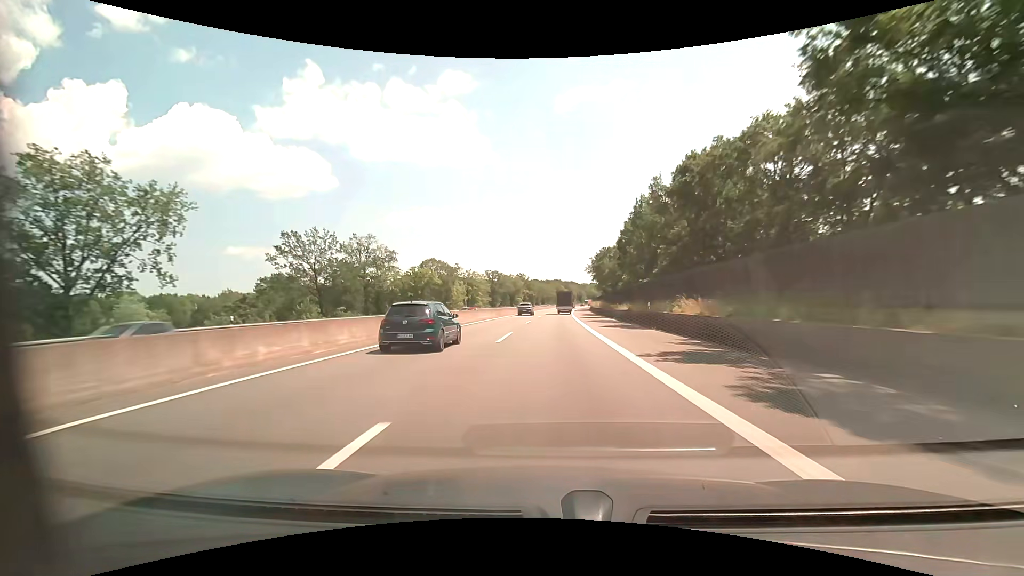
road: motorway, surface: asphalt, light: Day
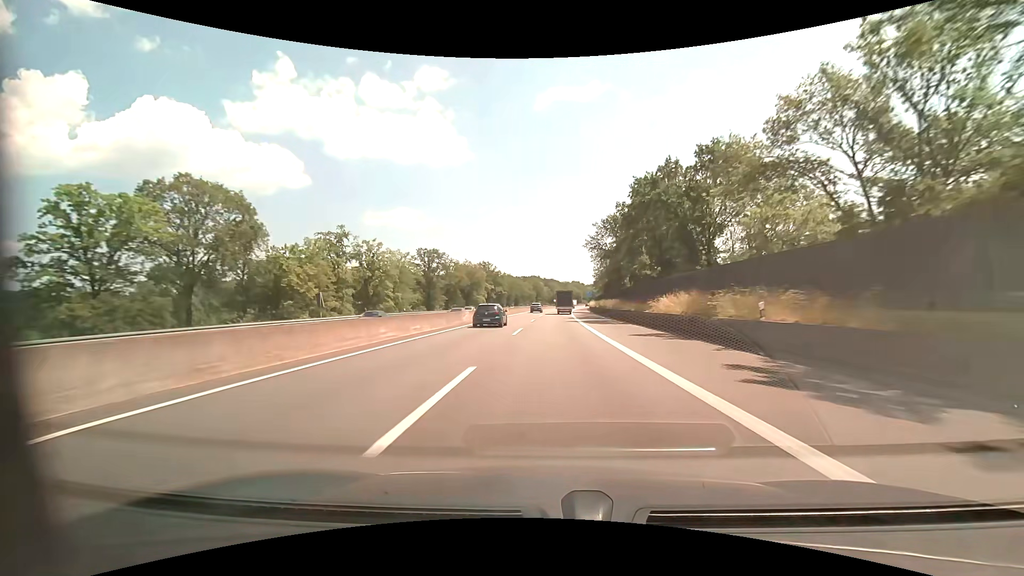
(+1.3, +66.7) m; +2°
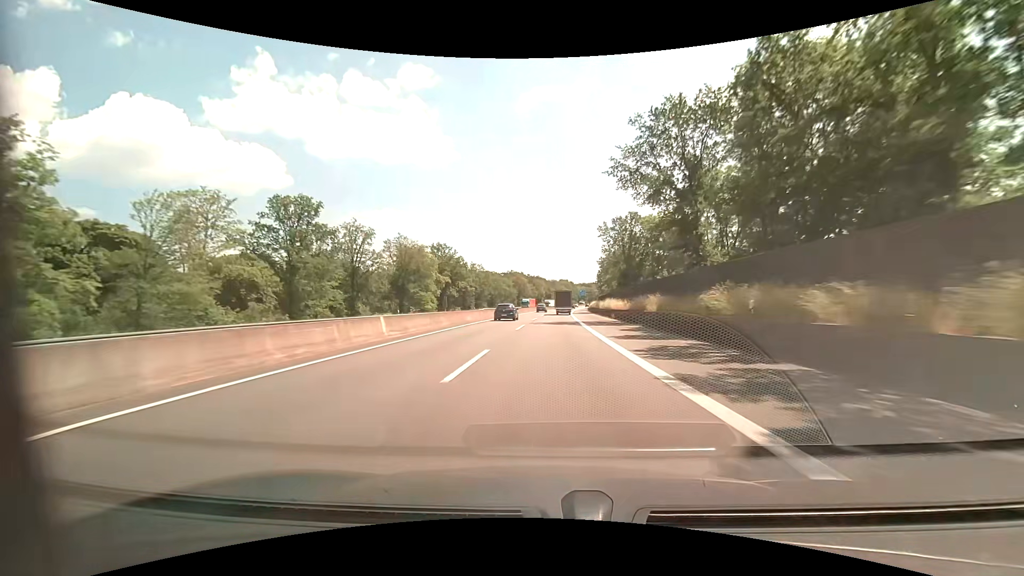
(+1.0, +49.8) m; +2°
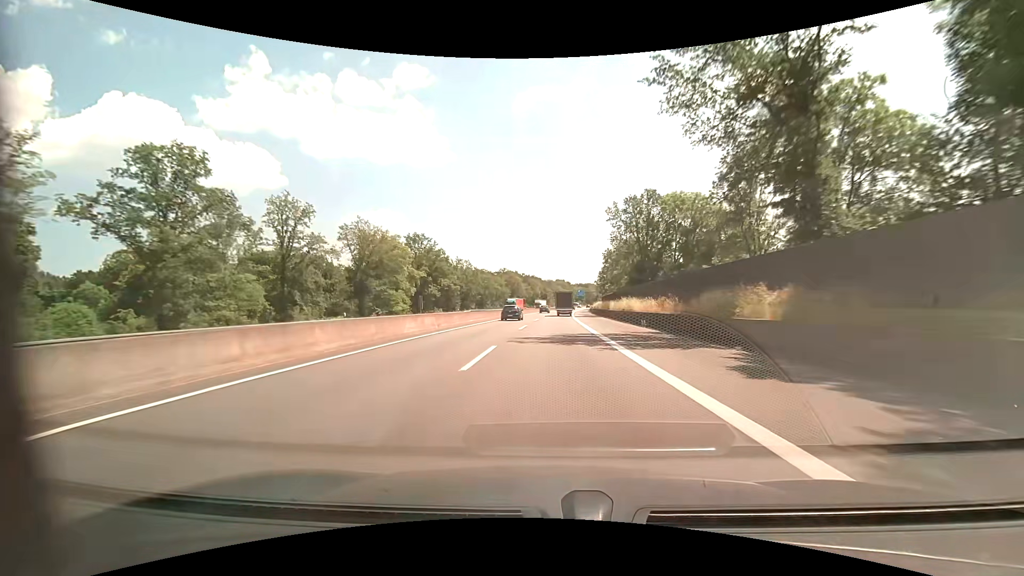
(0.0, +16.6) m; 0°
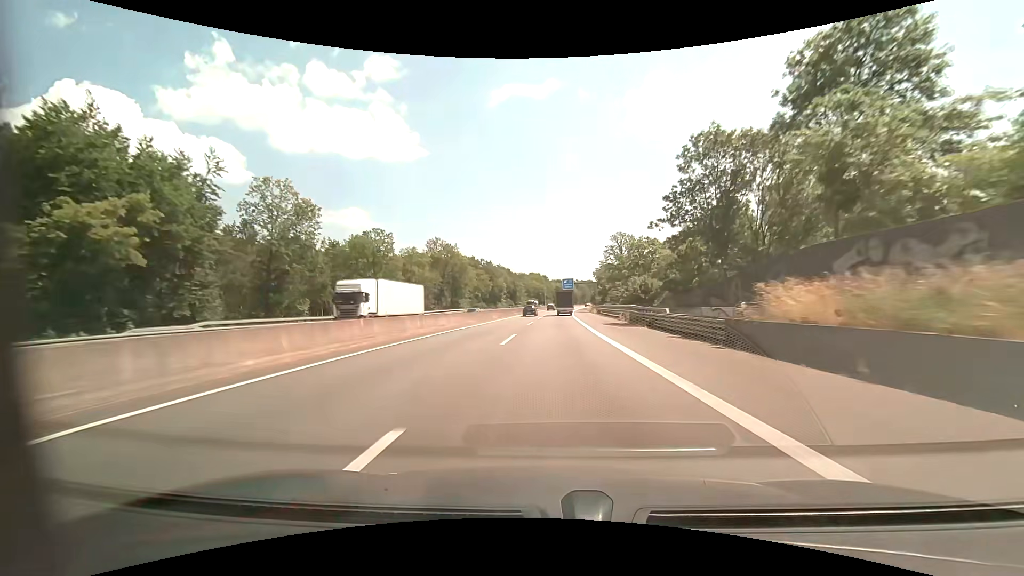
(+2.4, +82.6) m; +3°
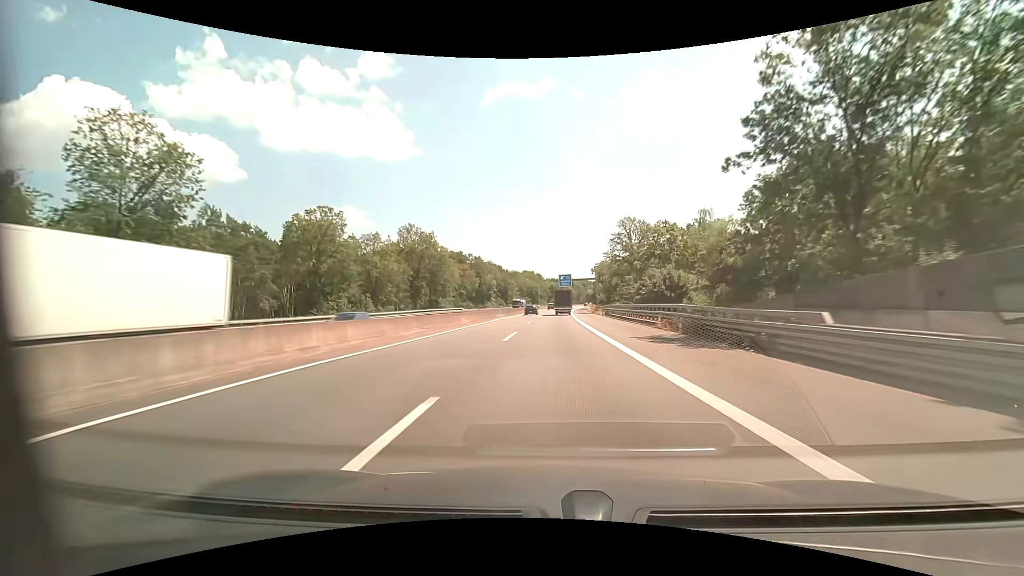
(+0.2, +16.5) m; +1°
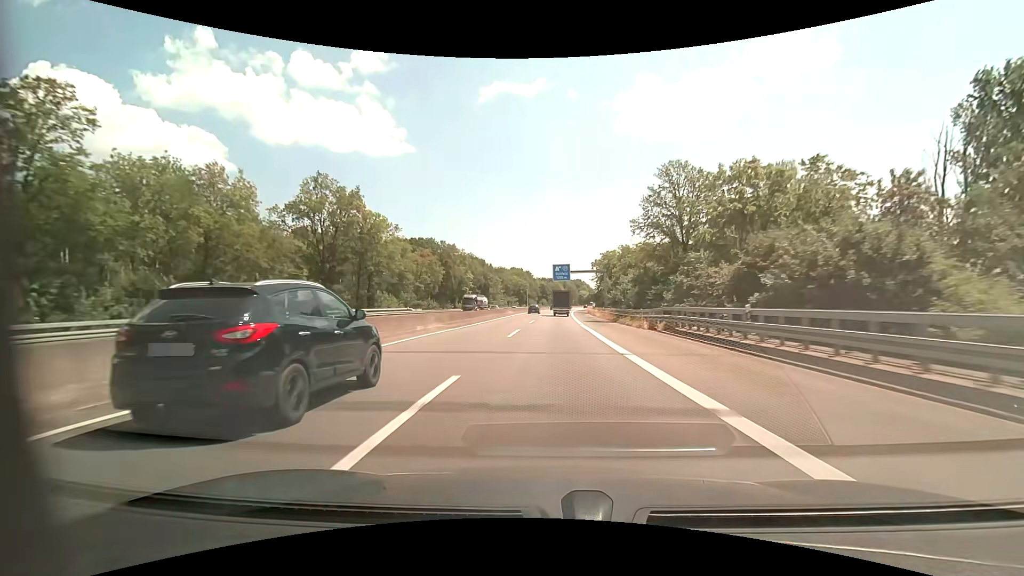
(+0.4, +33.3) m; +1°
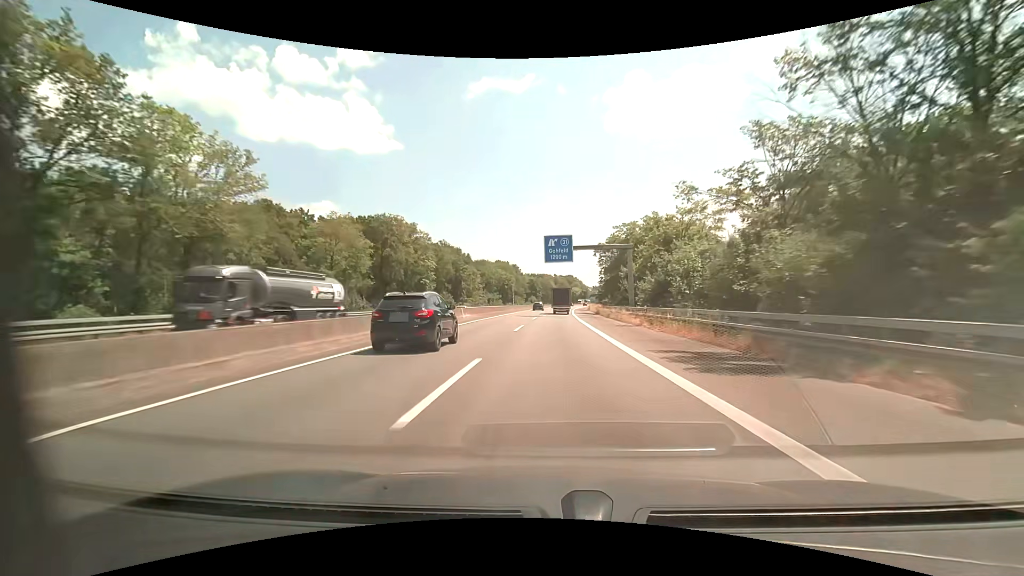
(+0.3, +33.8) m; +1°
(0, +10) (0, +20) (0, +30) (+1, +40) (+1, +50) (+1, +60) (+2, +70) (+2, +80) (+3, +90) (+3, +100) m
